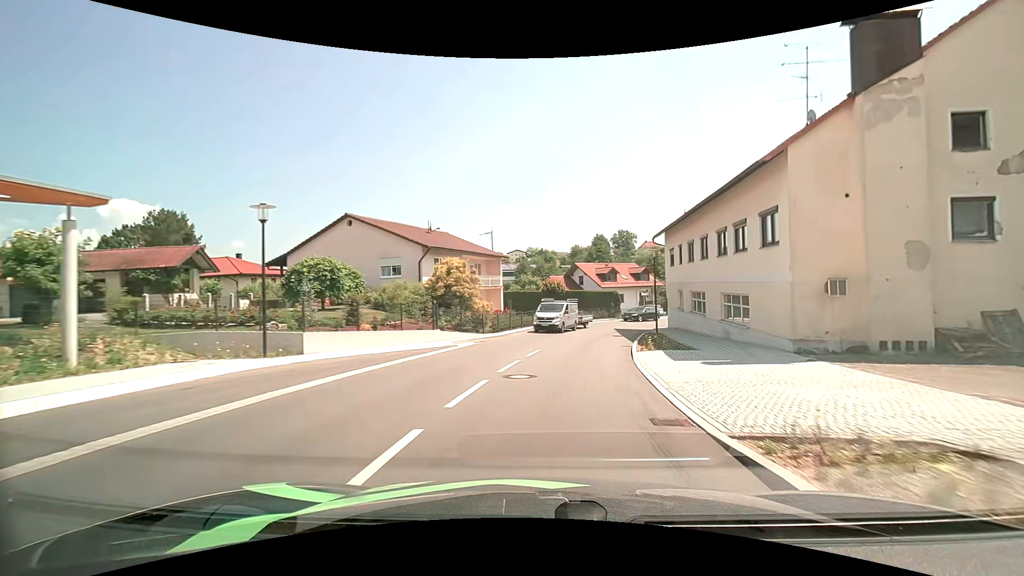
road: secondary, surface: asphalt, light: Day
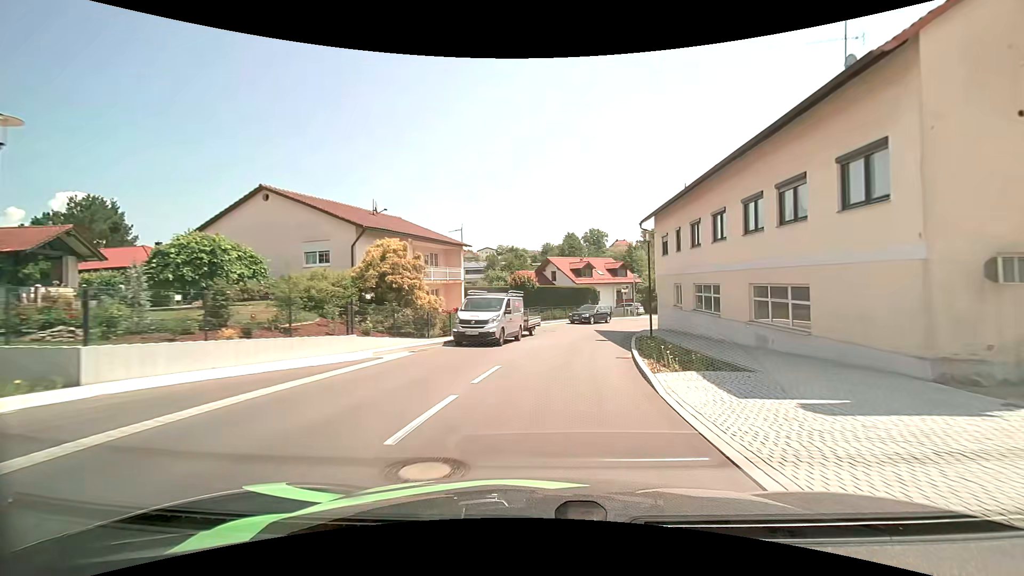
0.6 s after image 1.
(+0.2, +6.7) m; +3°
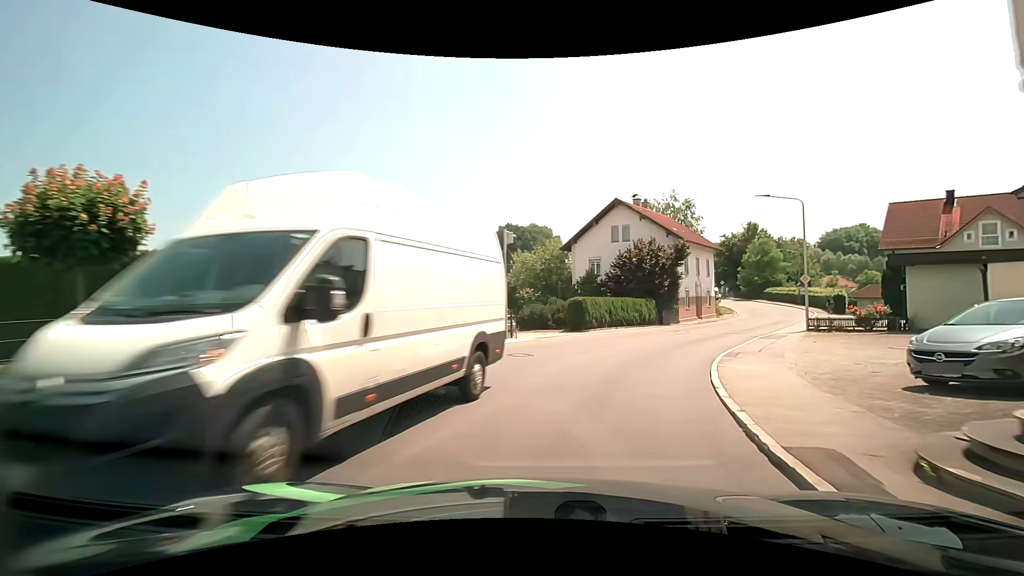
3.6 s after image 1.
(+3.7, +31.5) m; +16°
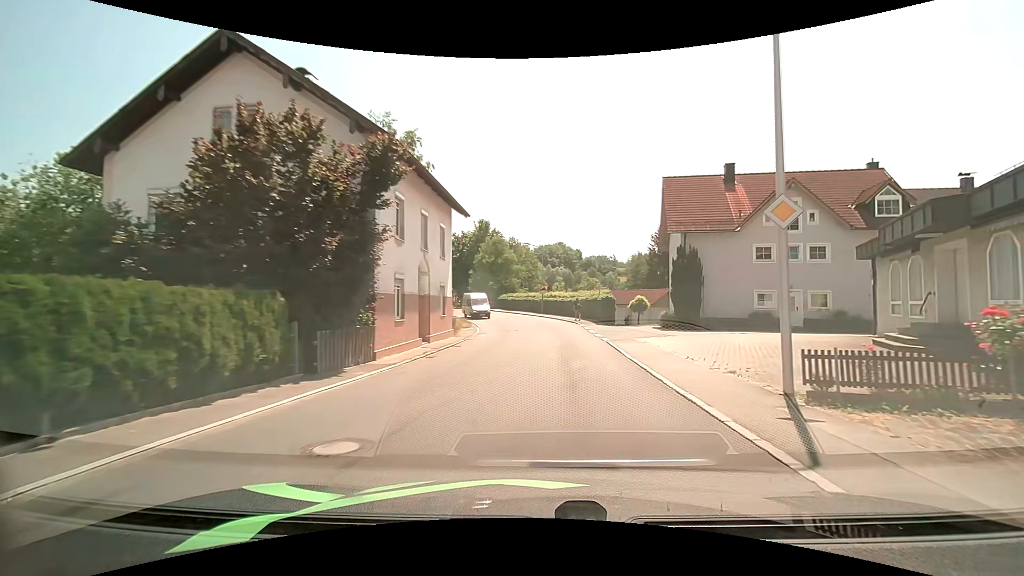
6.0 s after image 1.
(+6.9, +23.0) m; +32°
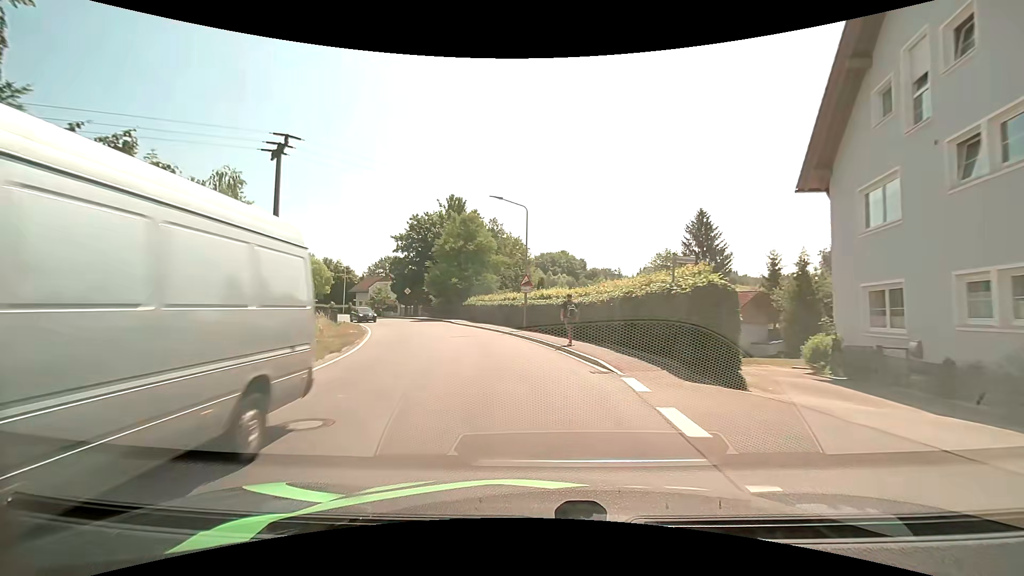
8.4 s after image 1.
(+1.7, +25.5) m; +1°
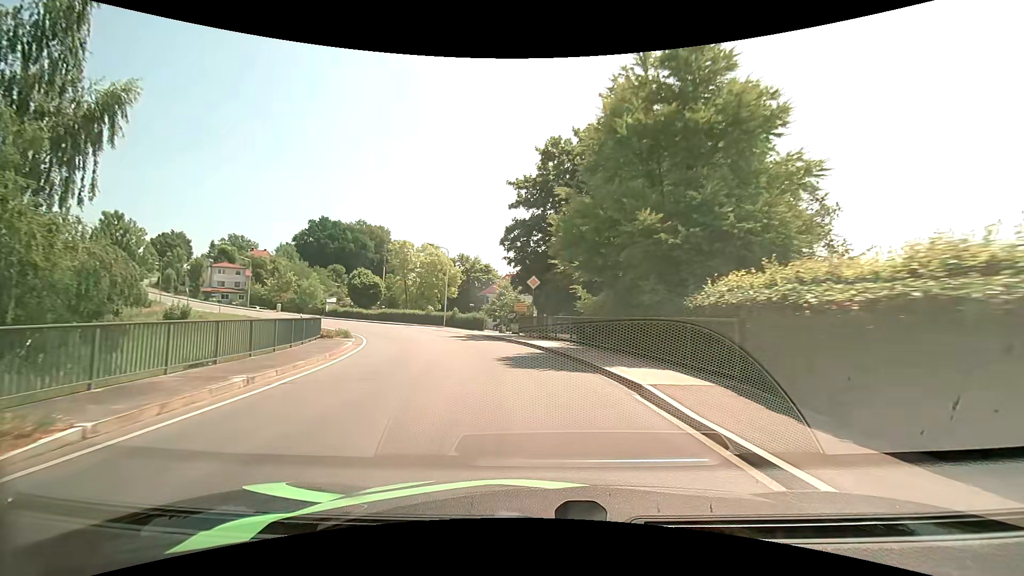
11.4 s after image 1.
(-5.9, +33.7) m; -19°
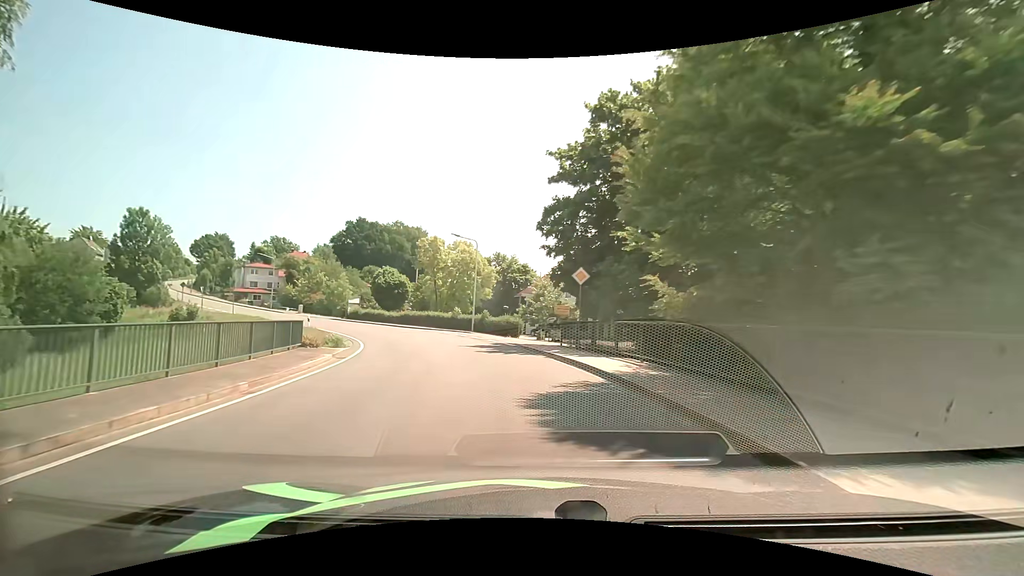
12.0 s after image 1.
(-0.3, +7.0) m; -5°
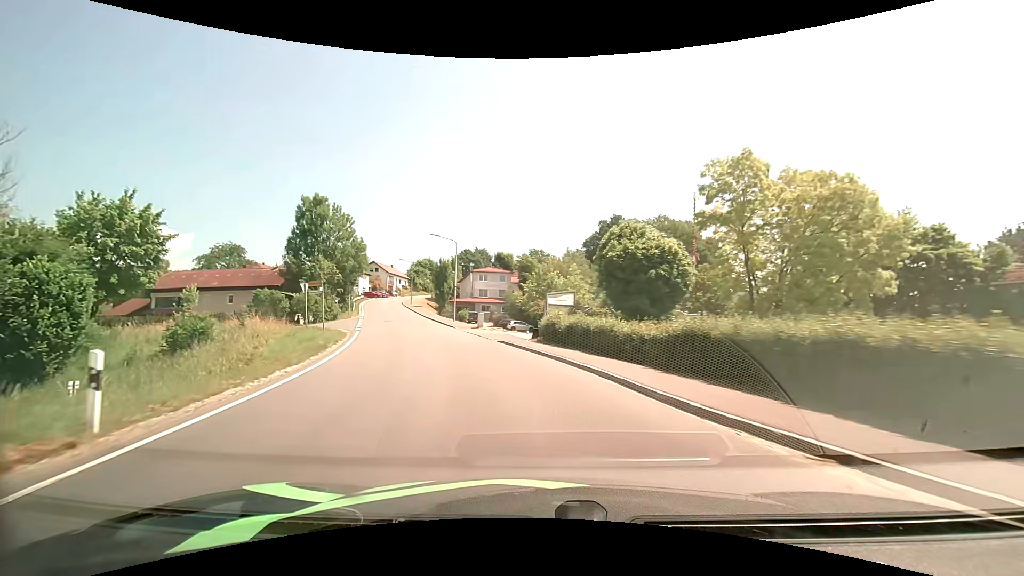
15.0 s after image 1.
(-8.7, +34.7) m; -30°
(-1, +10) (-3, +20) (-6, +29) (-9, +39) (-13, +48) (-16, +57) (-20, +67) (-23, +76) (-26, +86) (-29, +95) m
